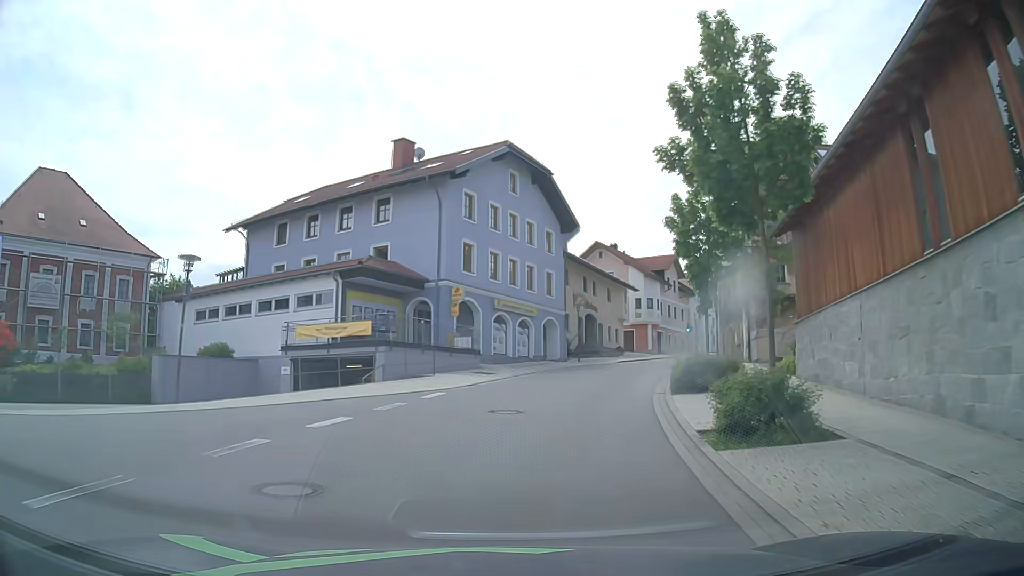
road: tertiary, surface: asphalt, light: Day
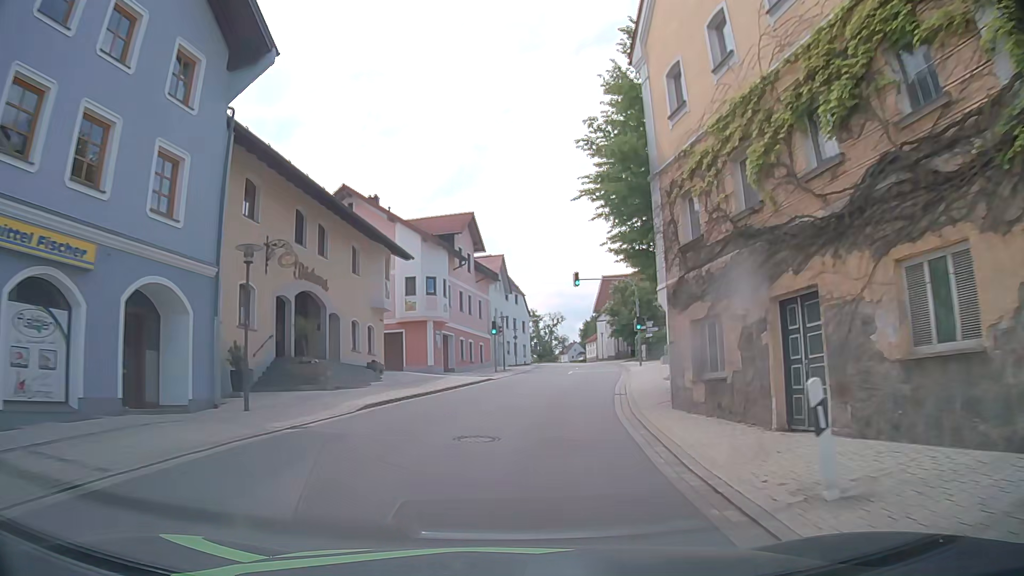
(+4.9, +28.6) m; +20°
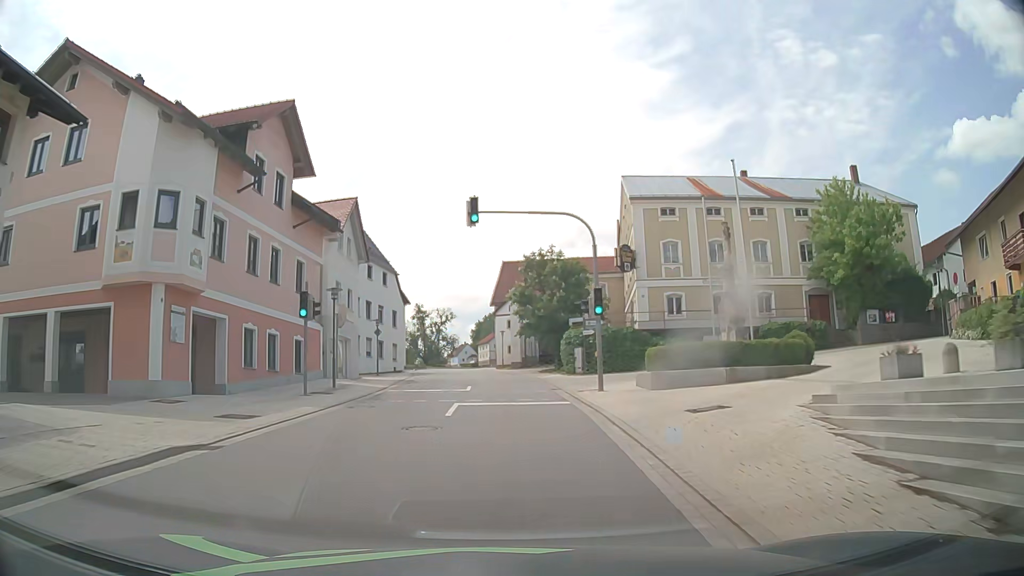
(+1.5, +22.2) m; +9°
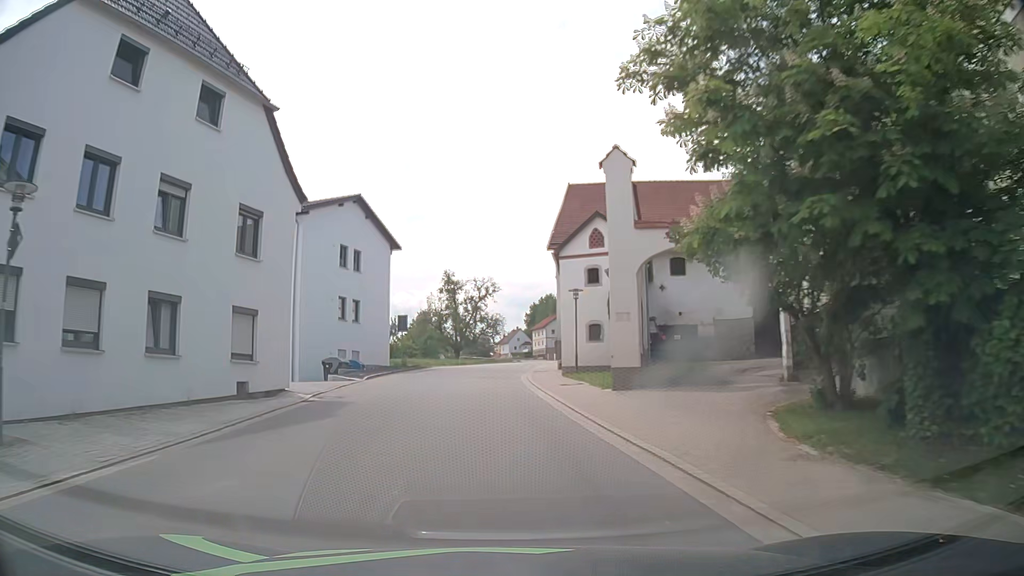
(-0.8, +38.0) m; -4°
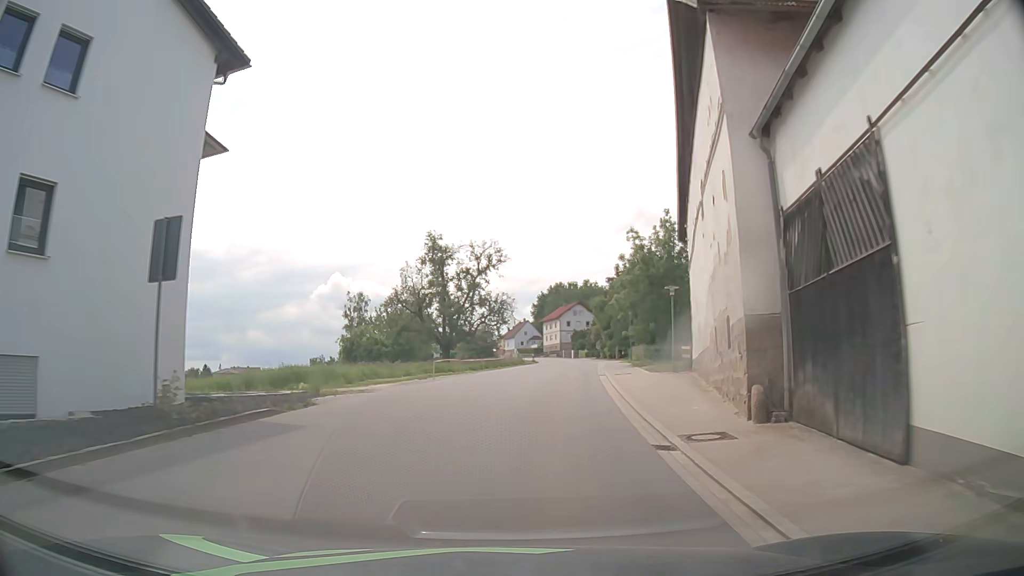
(-1.1, +30.6) m; -1°
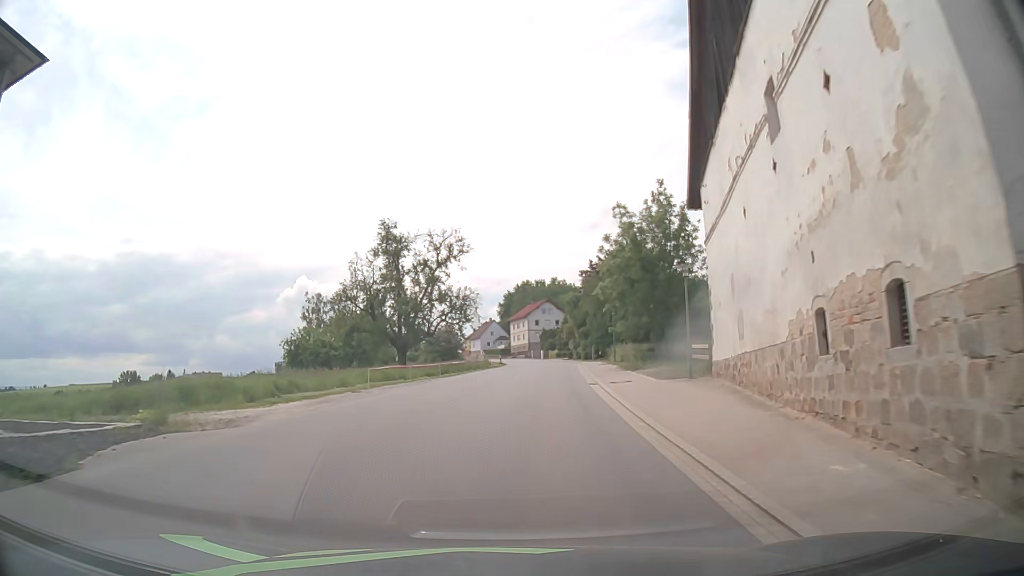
(+0.3, +7.7) m; +4°
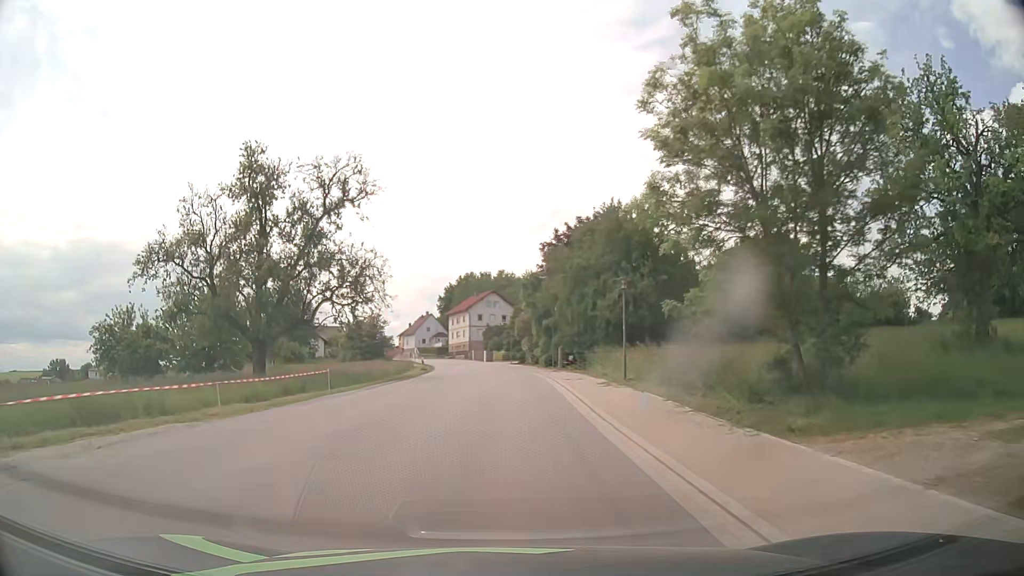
(+1.0, +22.9) m; +5°
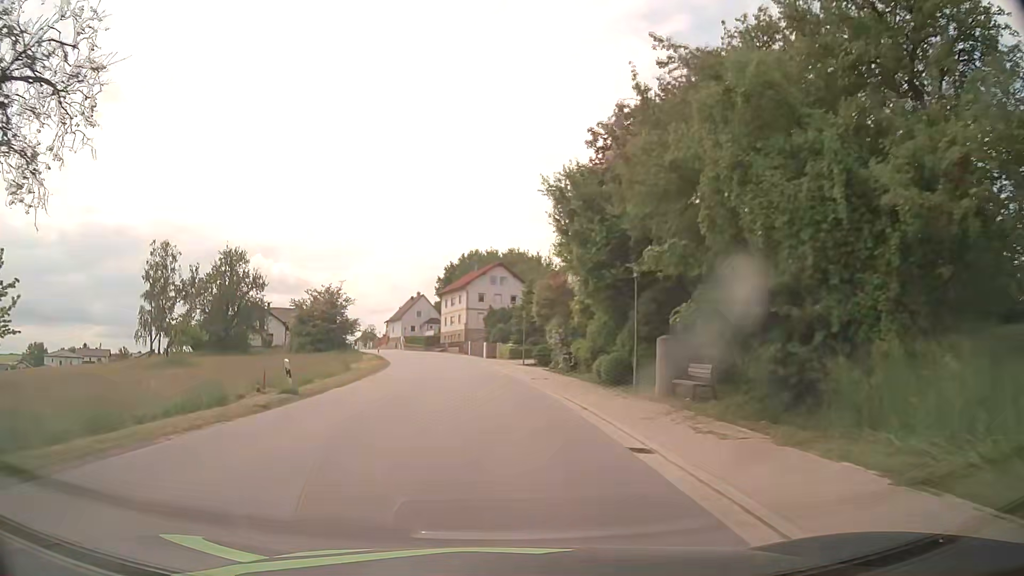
(0.0, +30.7) m; -1°
